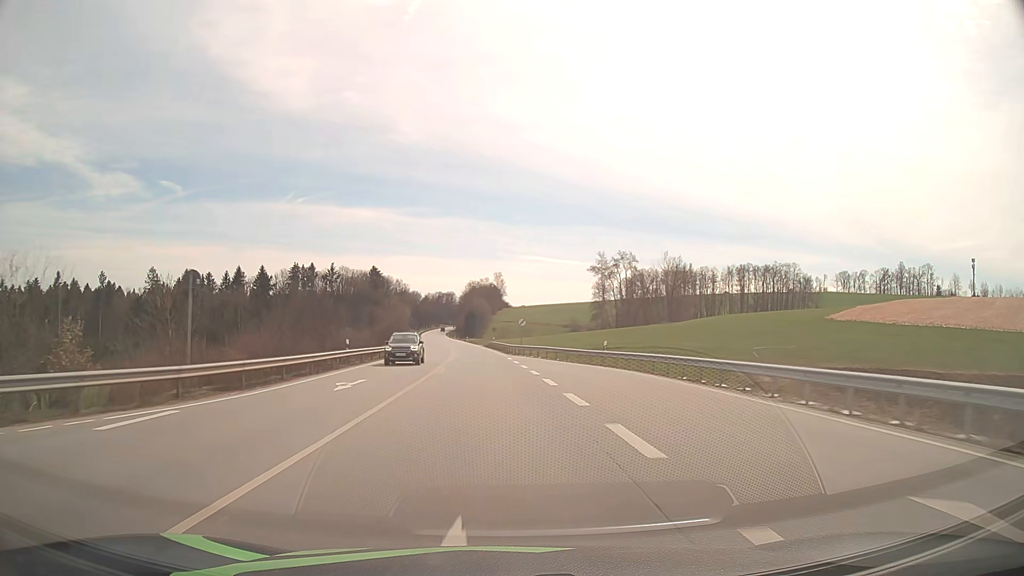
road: primary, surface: asphalt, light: Day
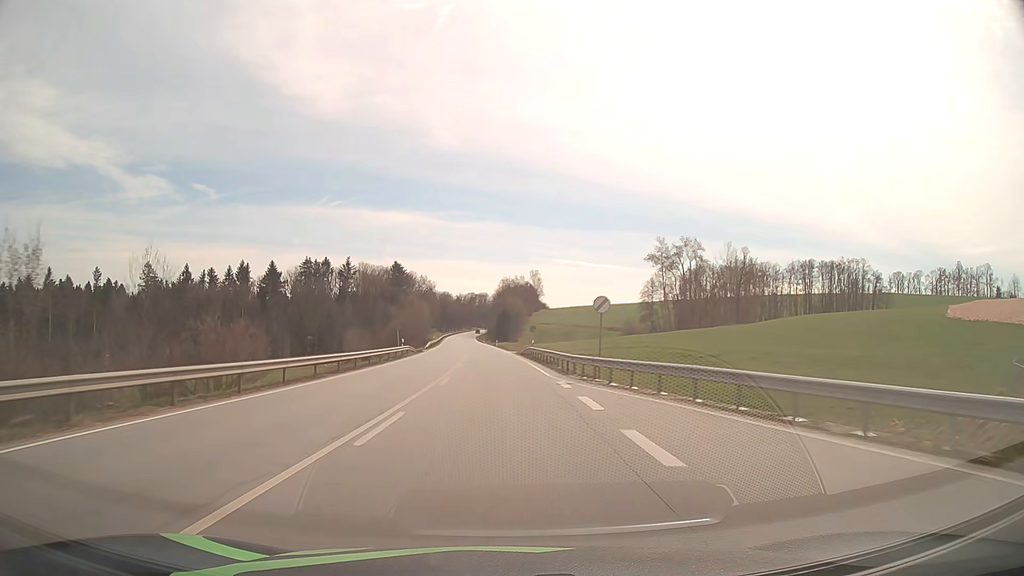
(-0.8, +30.3) m; -3°
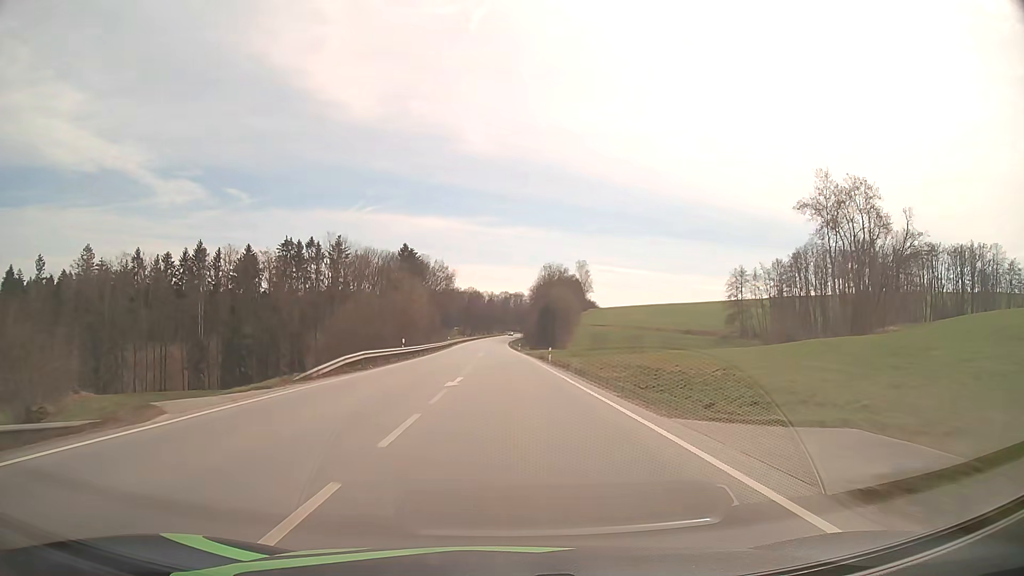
(-2.2, +60.6) m; -3°
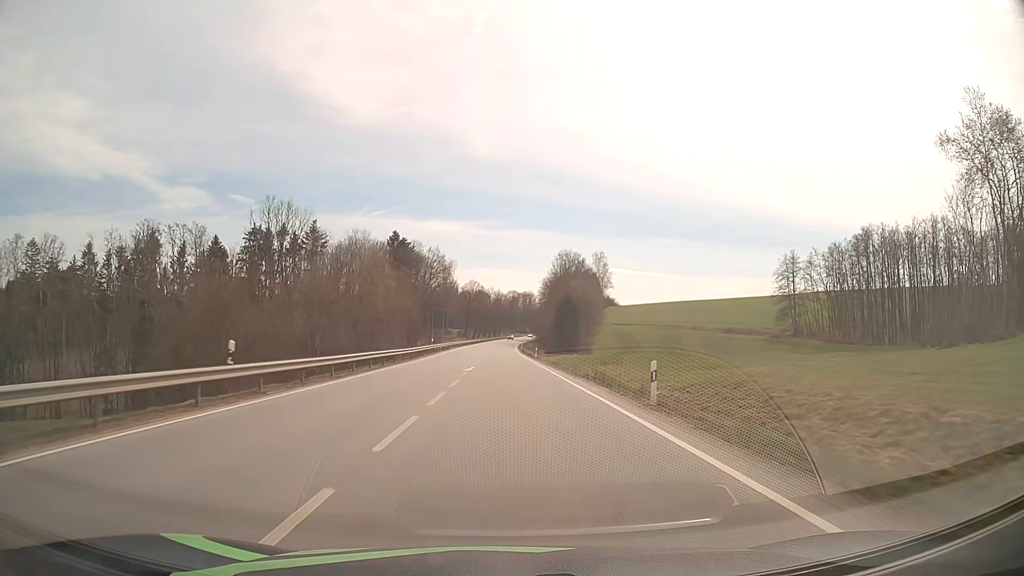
(-0.2, +30.3) m; -1°
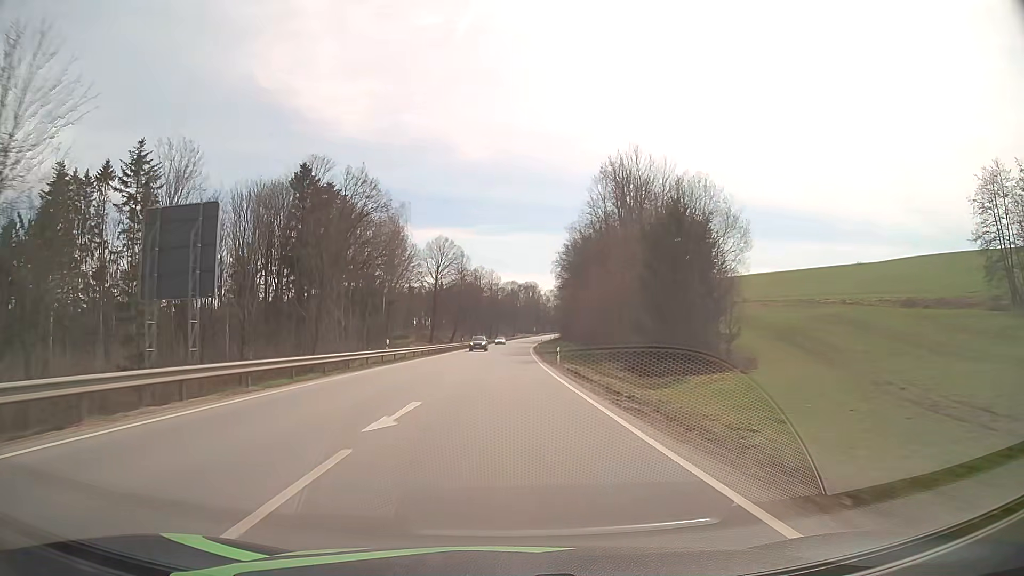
(-0.4, +76.3) m; 0°
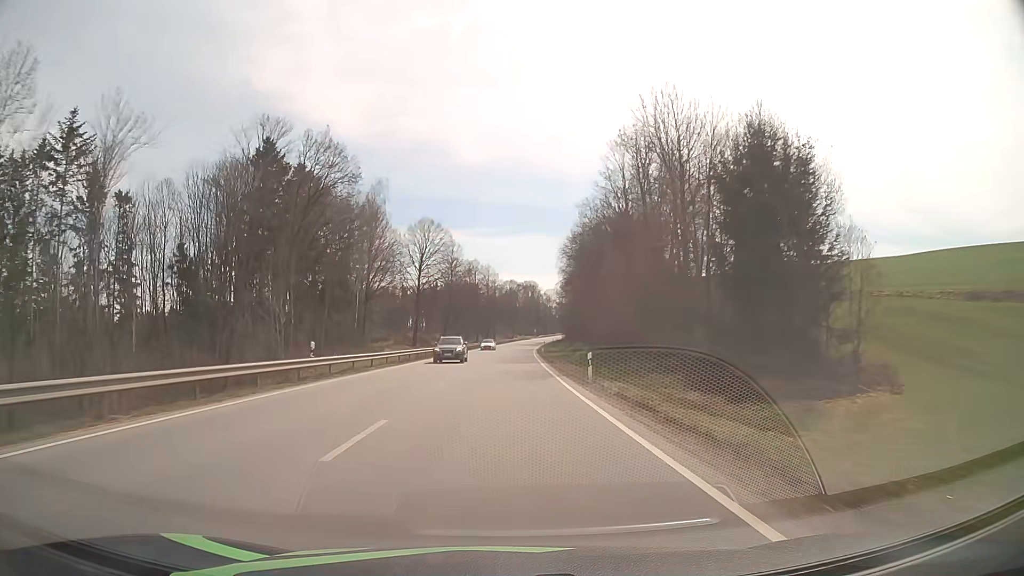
(0.0, +15.3) m; 0°
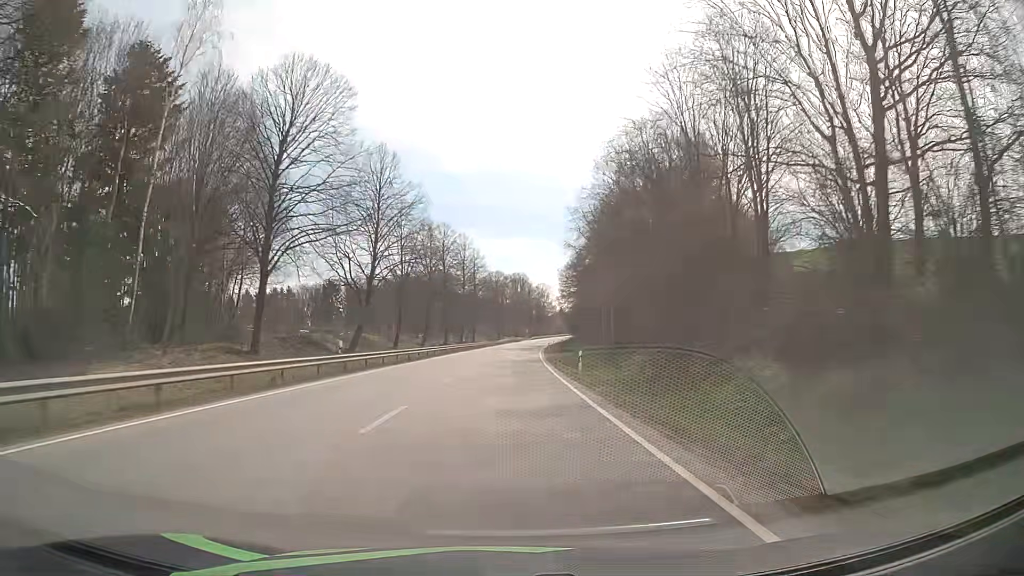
(+0.3, +45.8) m; +1°
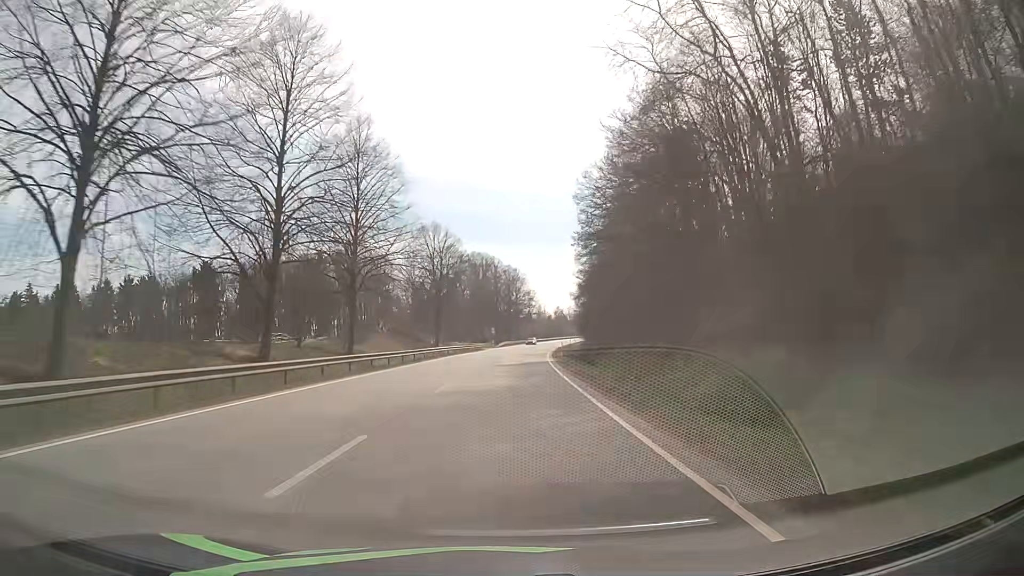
(+1.8, +76.4) m; +3°
(0, +10) (0, +20) (0, +30) (+1, +40) (+1, +50) (+2, +60) (+3, +70) (+3, +80) (+4, +90) (+5, +100) m
